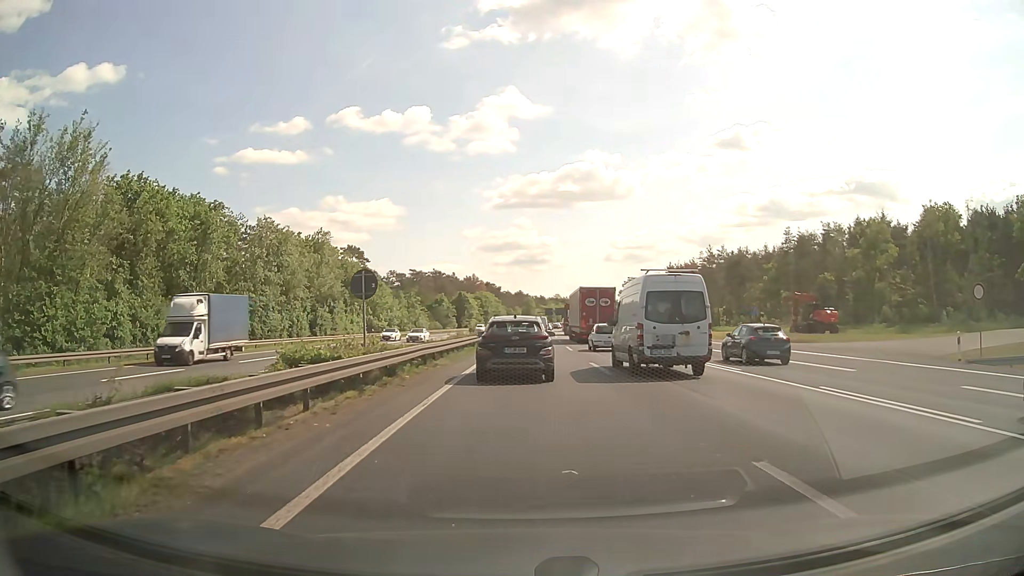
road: motorway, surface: asphalt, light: Day
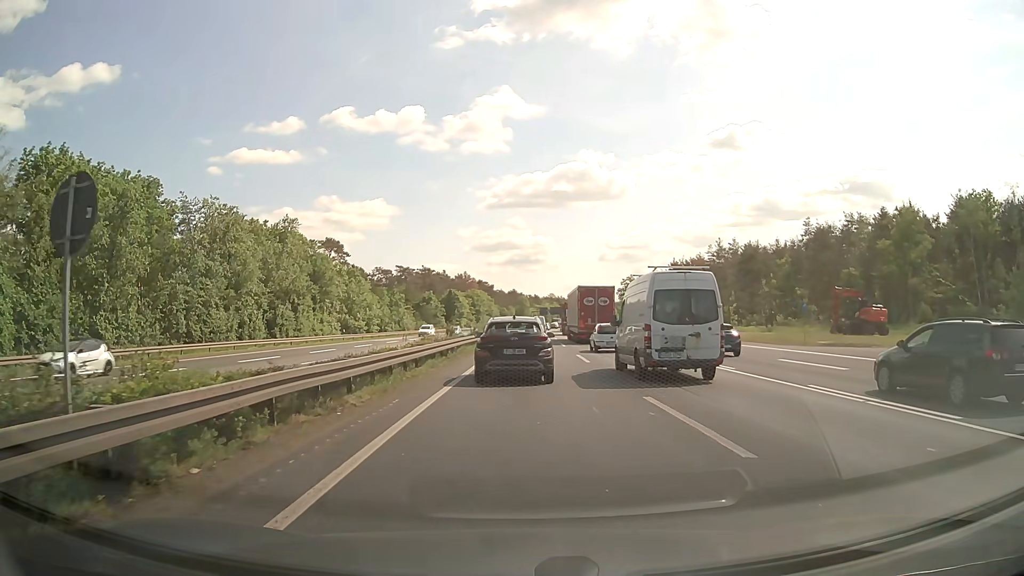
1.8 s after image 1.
(0.0, +11.6) m; 0°
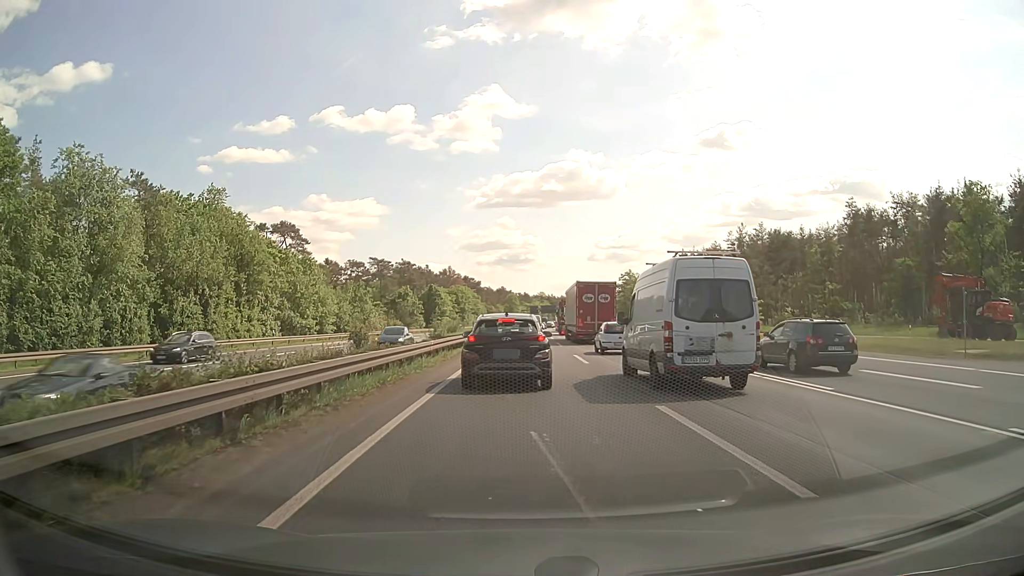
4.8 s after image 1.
(+0.1, +19.5) m; +1°
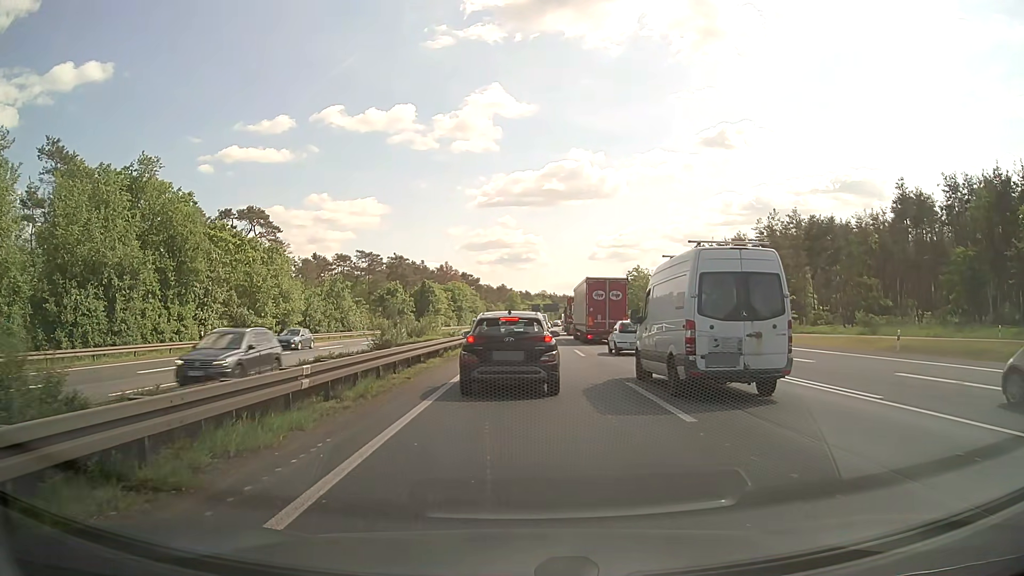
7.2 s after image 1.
(0.0, +13.7) m; 0°
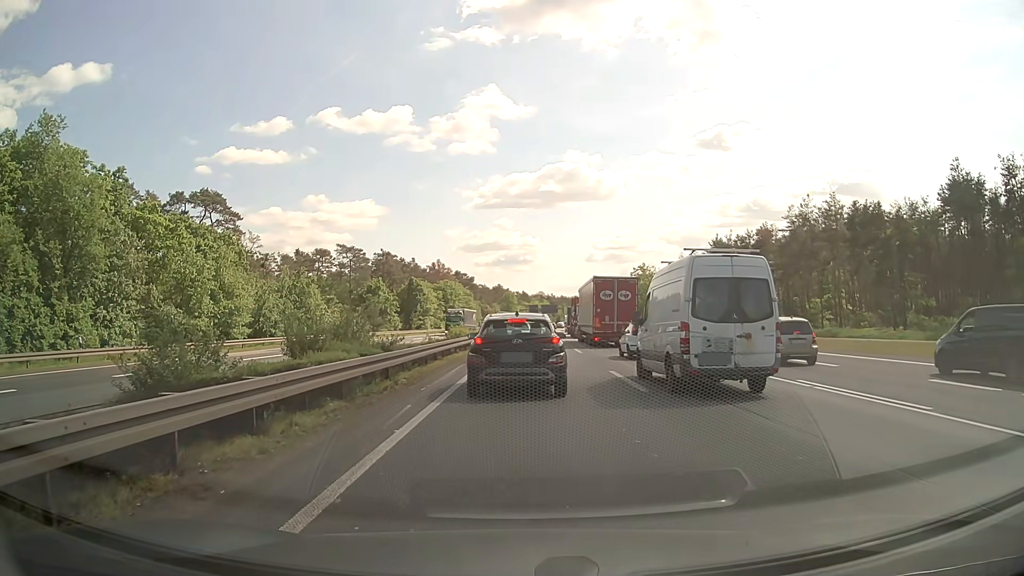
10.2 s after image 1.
(0.0, +13.5) m; 0°
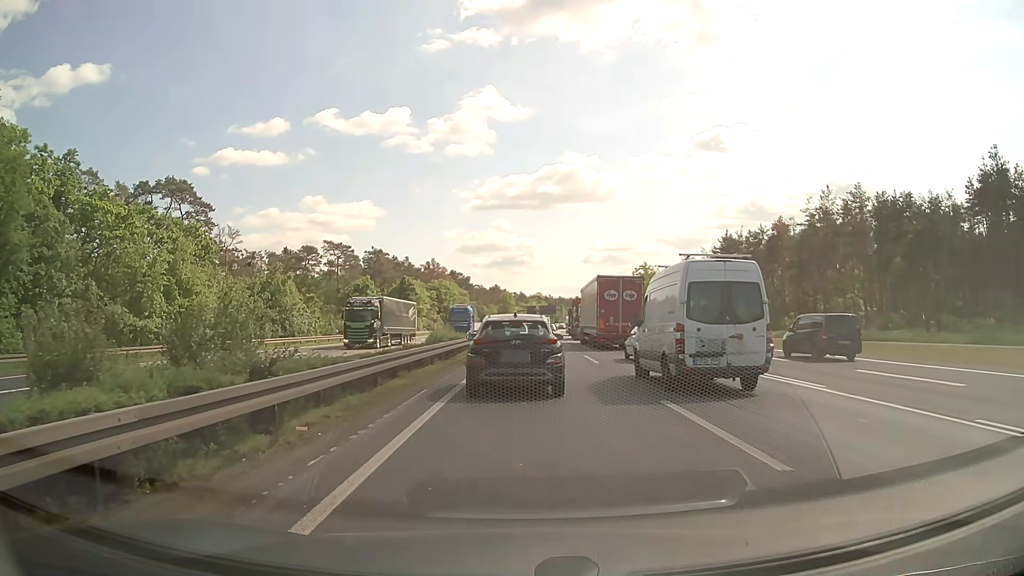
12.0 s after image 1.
(+0.1, +7.5) m; 0°
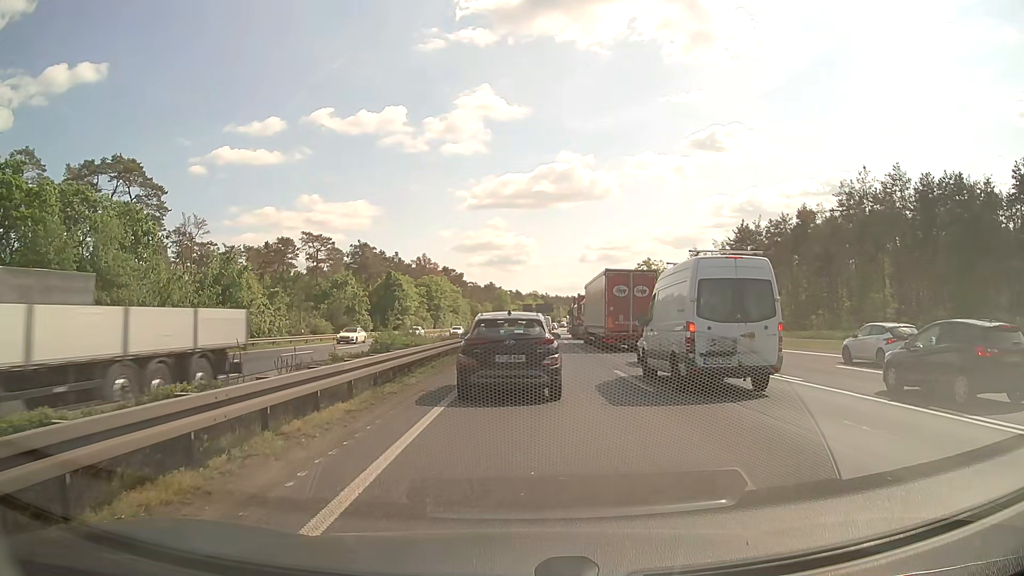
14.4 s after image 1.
(+0.1, +10.5) m; +1°
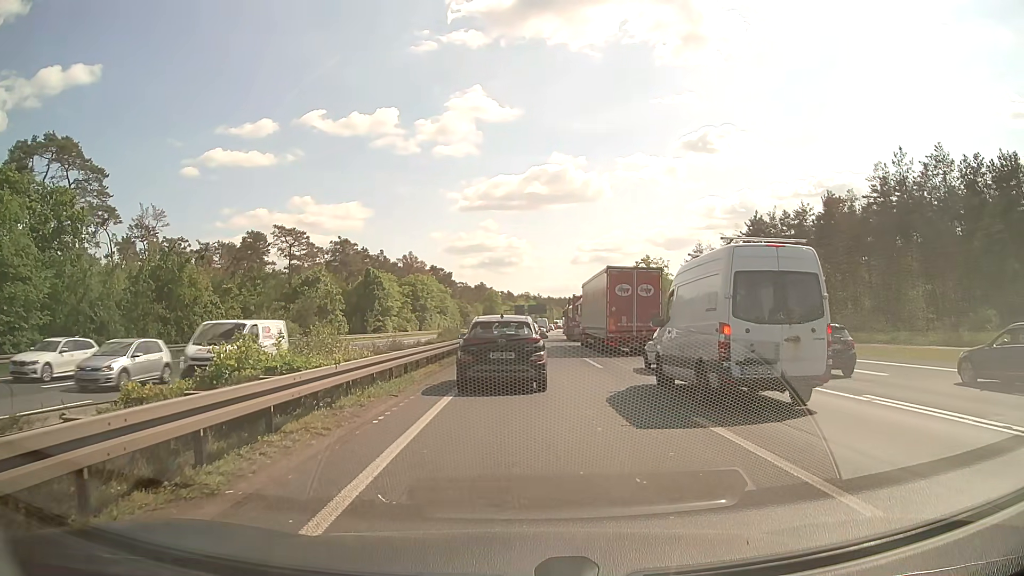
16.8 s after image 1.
(0.0, +9.8) m; 0°
(0, +10) (0, +20) (0, +30) (0, +40) (+1, +50) (+1, +60) (+1, +70) (+2, +80) (+2, +90) (+3, +100) m
